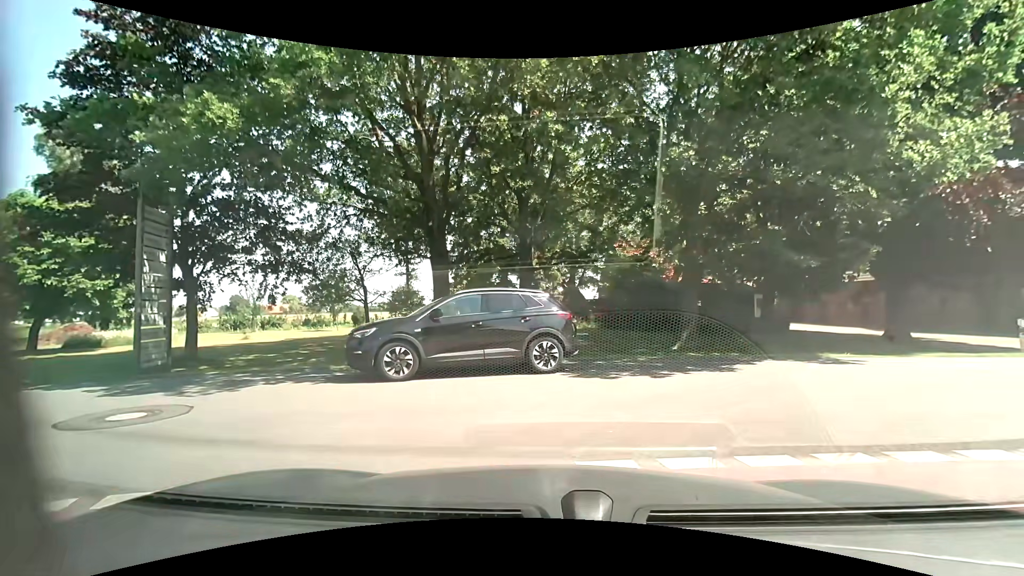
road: unclassified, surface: asphalt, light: Day
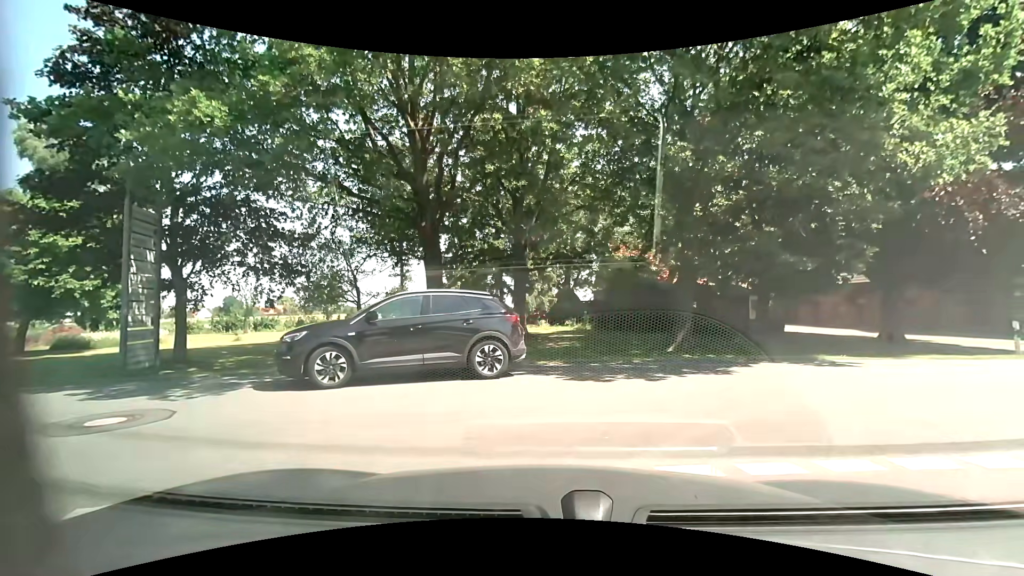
(0.0, +0.2) m; 0°
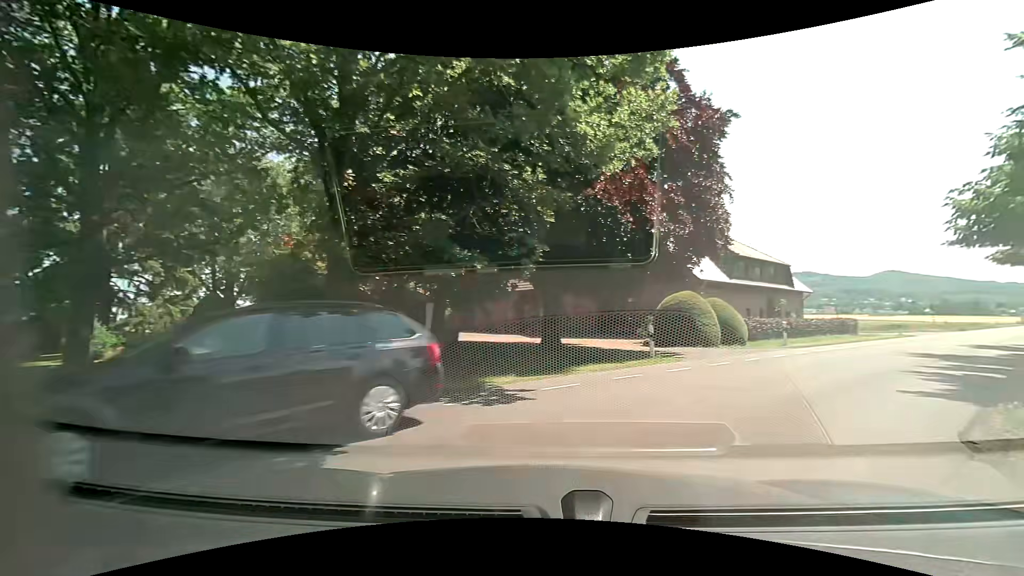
(+2.1, +5.5) m; +39°
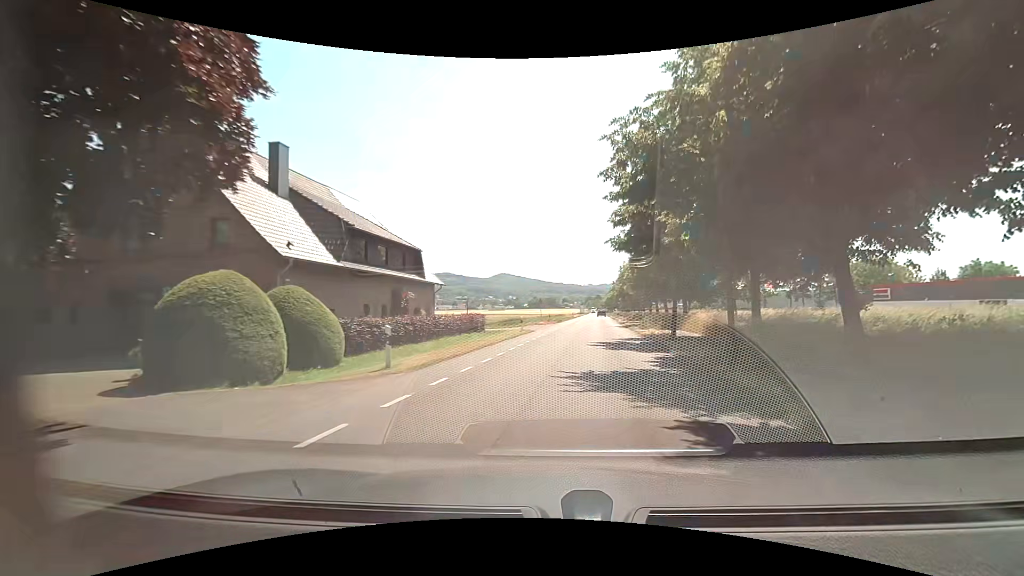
(+5.0, +11.8) m; +38°
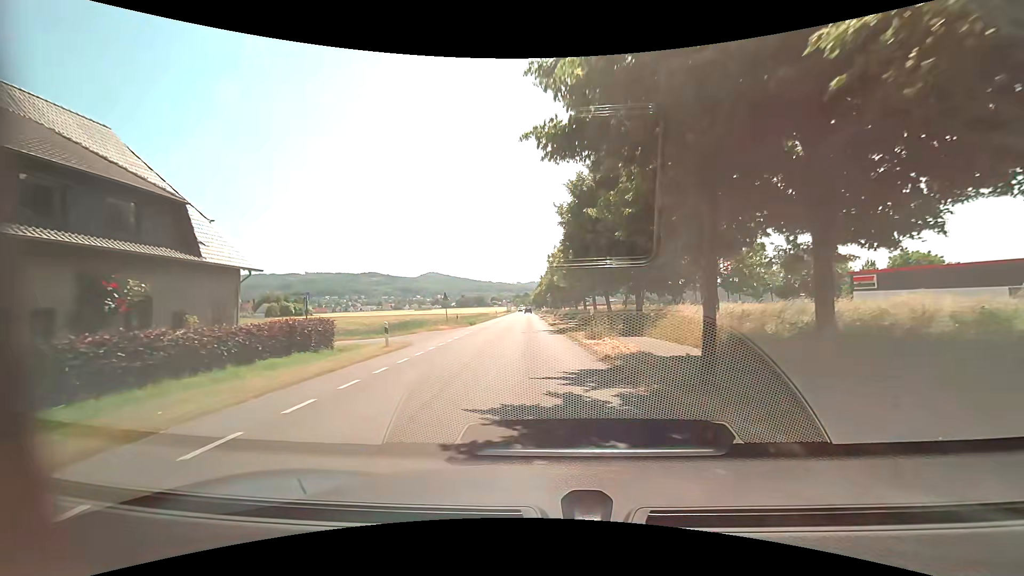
(+1.7, +14.8) m; +9°
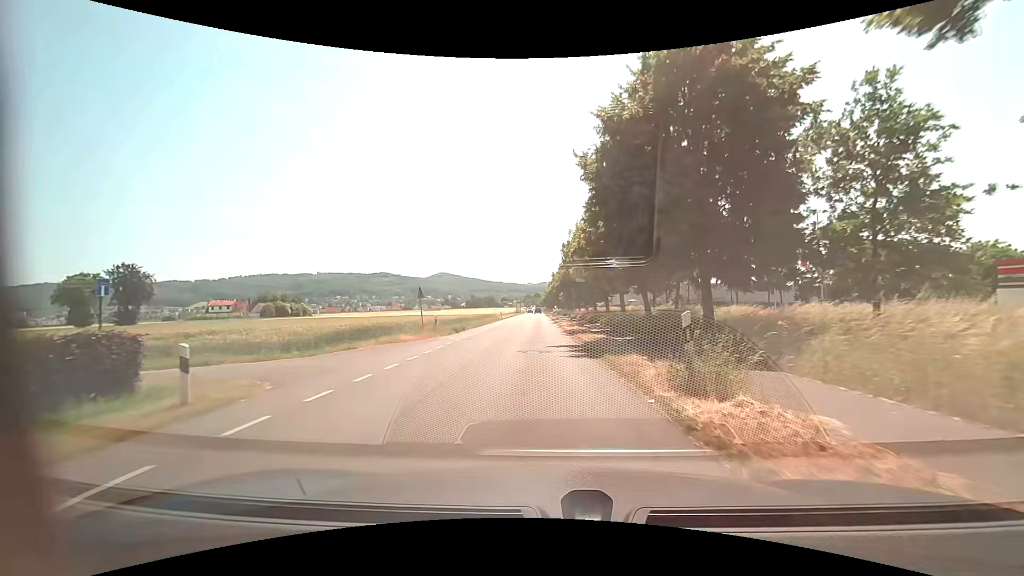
(-0.1, +11.9) m; -1°
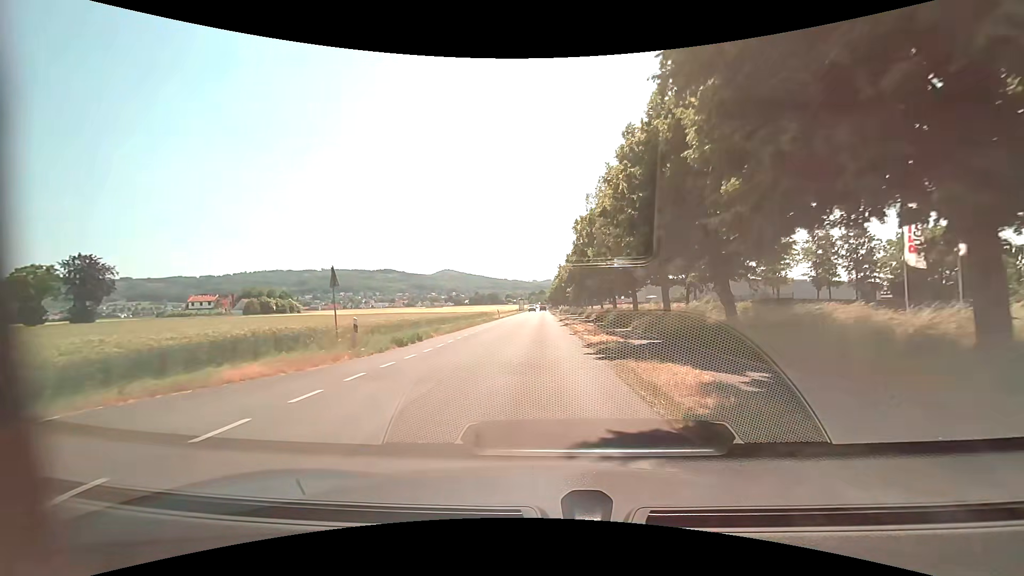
(-0.2, +13.2) m; -1°
